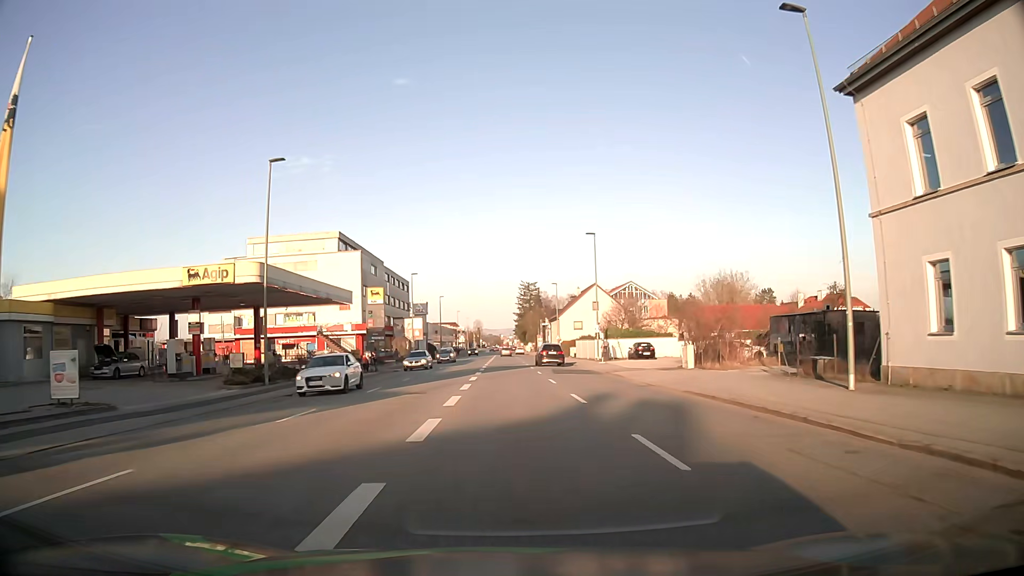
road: tertiary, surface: asphalt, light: Day
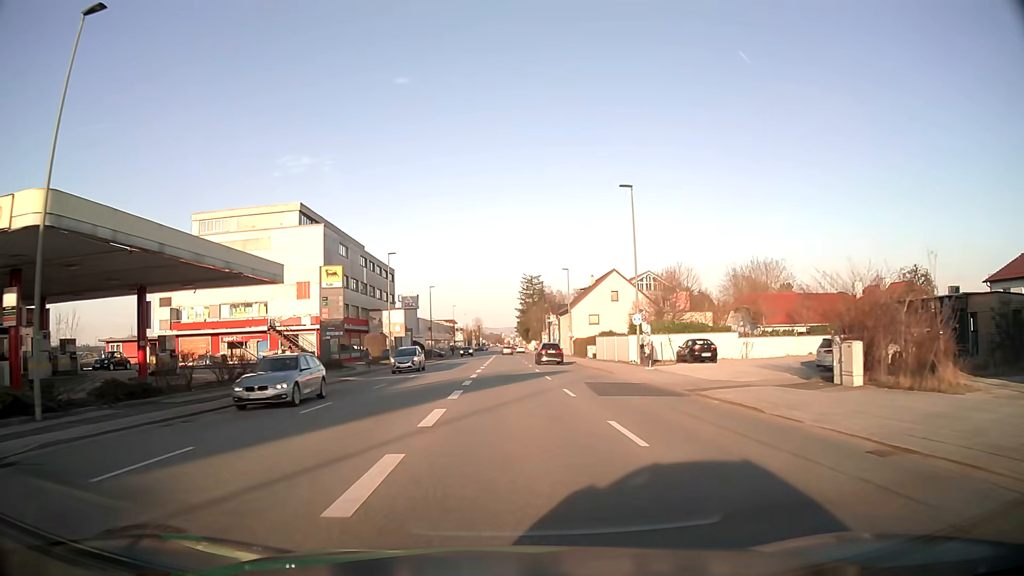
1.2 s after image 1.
(0.0, +16.3) m; 0°
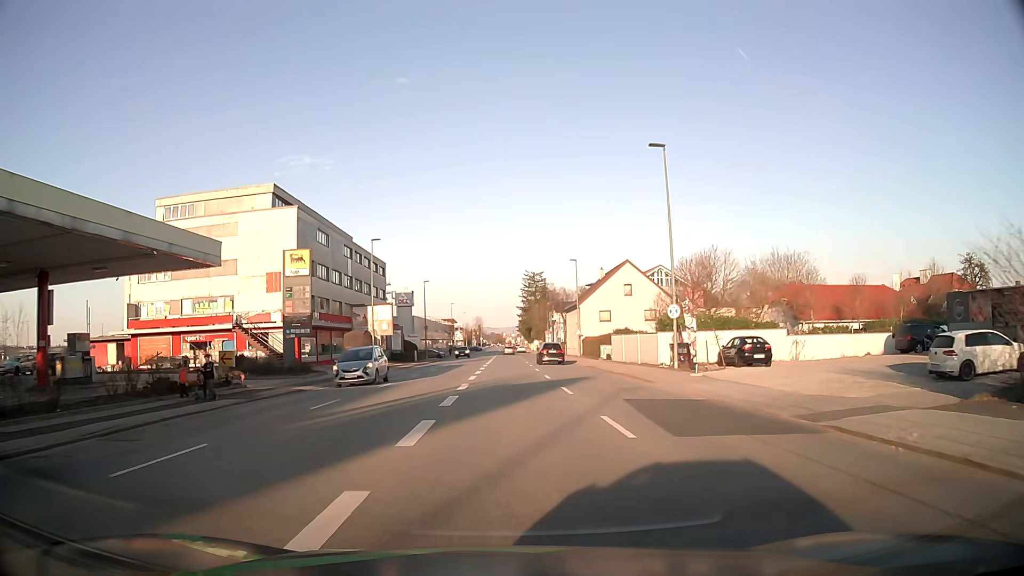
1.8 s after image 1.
(0.0, +8.2) m; 0°
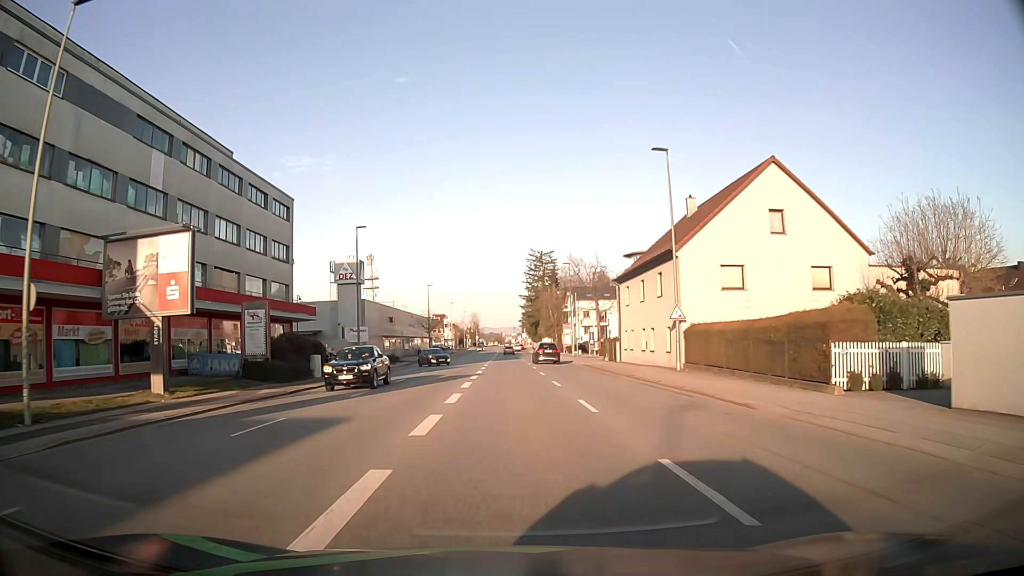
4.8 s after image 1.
(-0.1, +41.0) m; 0°
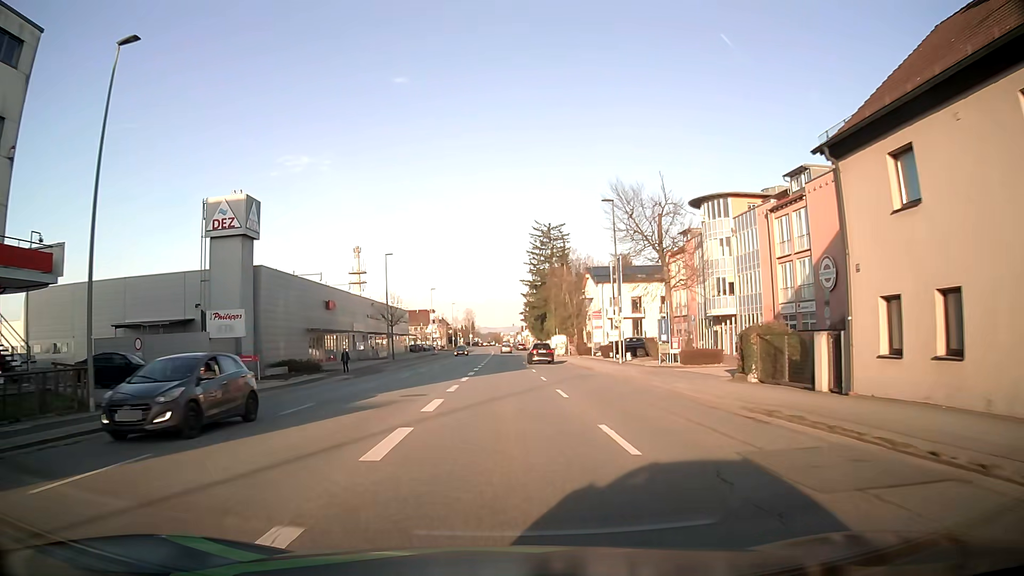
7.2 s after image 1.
(+0.2, +32.6) m; 0°
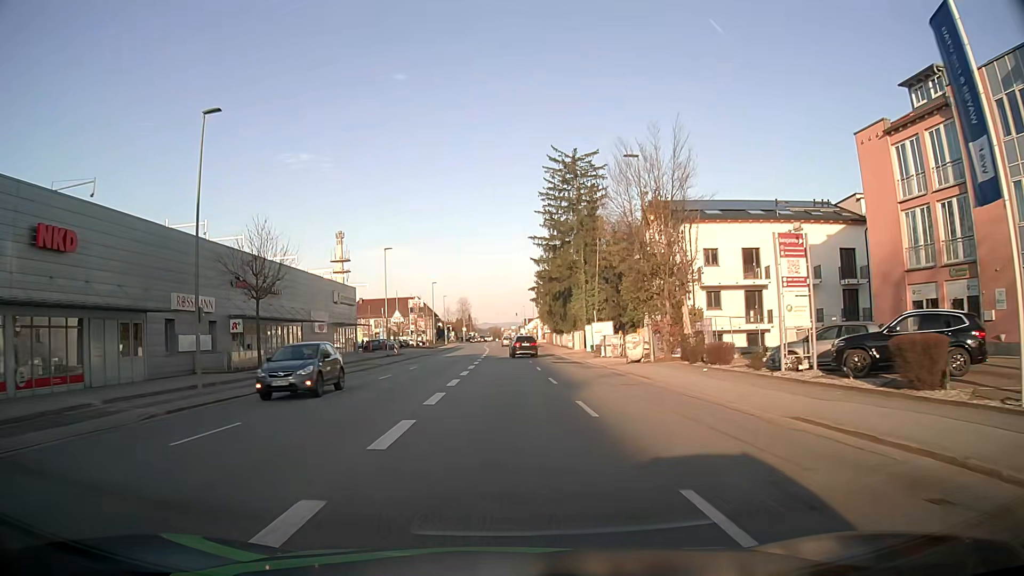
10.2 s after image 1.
(-0.2, +41.3) m; 0°
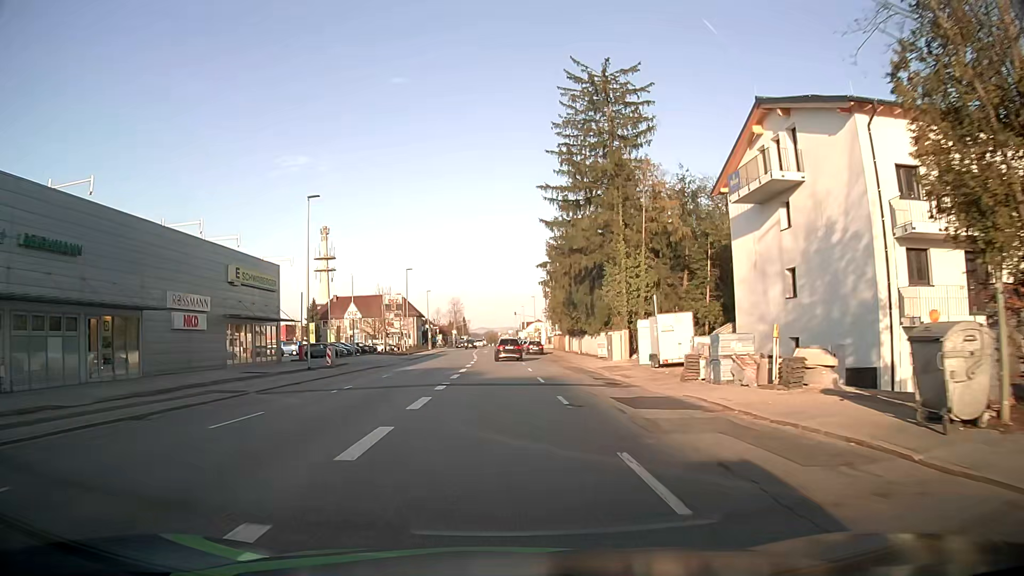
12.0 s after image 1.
(0.0, +24.9) m; 0°
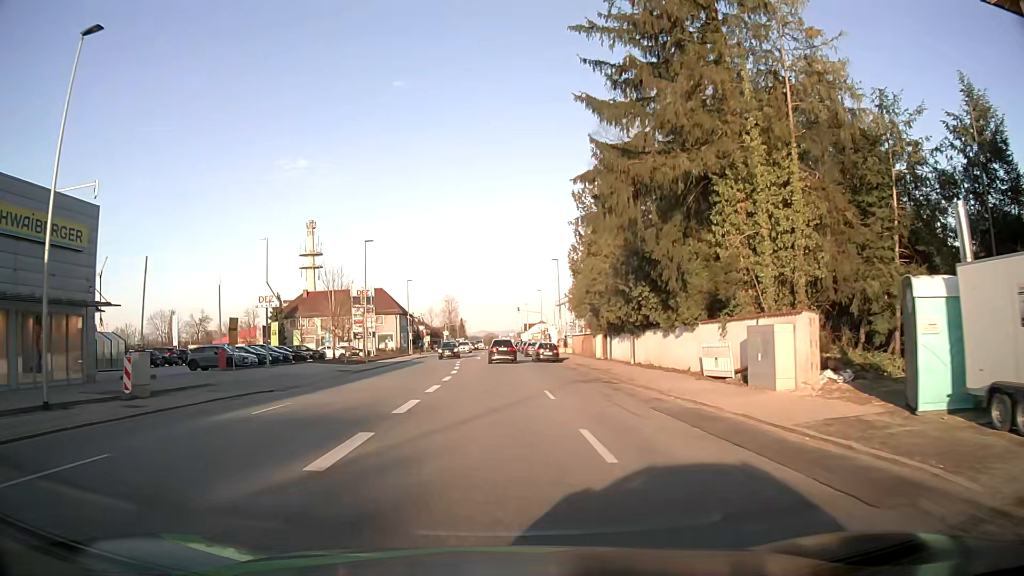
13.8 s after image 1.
(+0.2, +24.5) m; 0°
(0, +10) (0, +20) (0, +30) (0, +40) (0, +50) (0, +60) (0, +70) (0, +80) (-1, +90) (-1, +100) m
